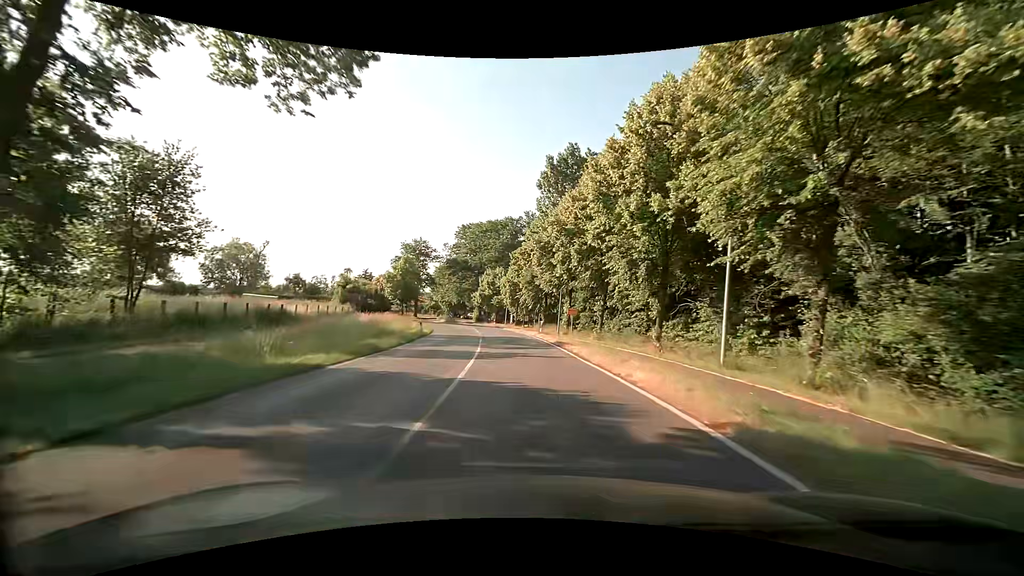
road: secondary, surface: asphalt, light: Day
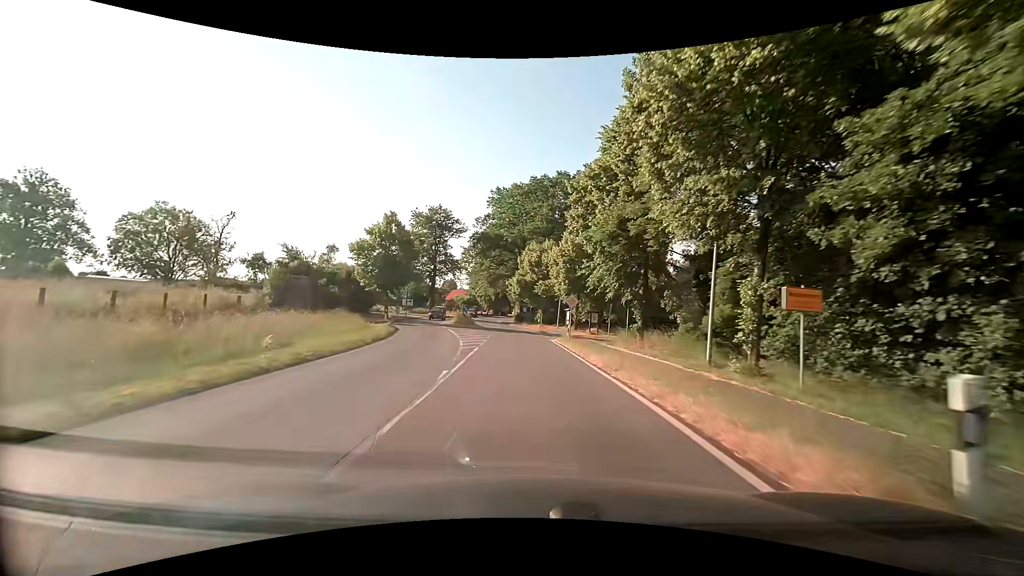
(-1.5, +33.0) m; -6°
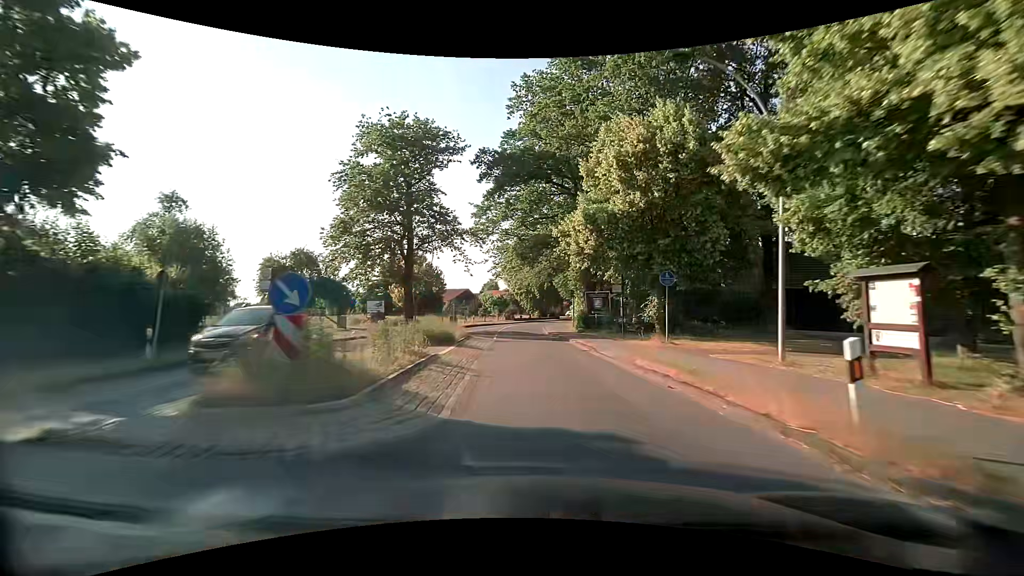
(-2.1, +40.5) m; -5°
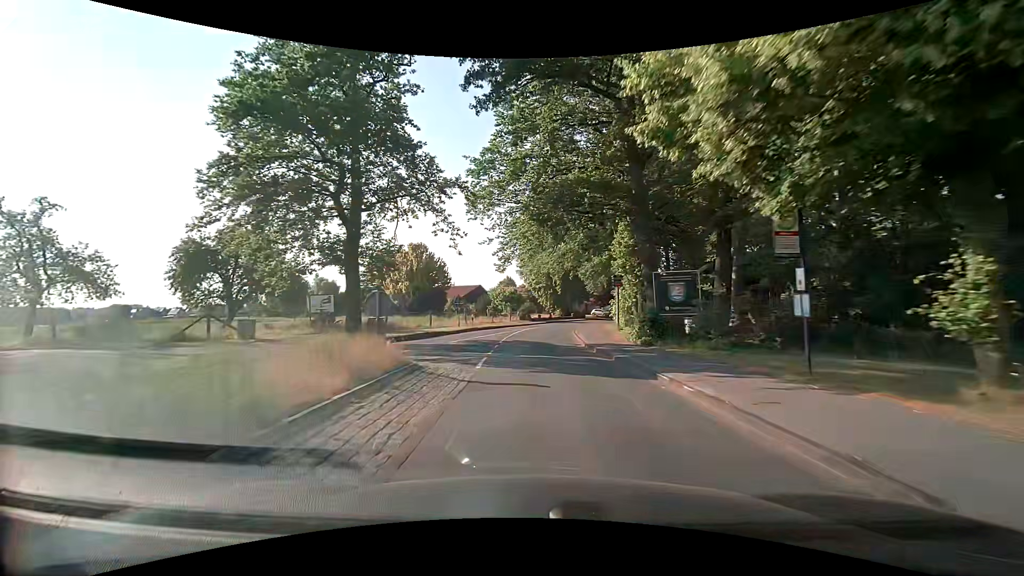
(-0.4, +15.8) m; -2°
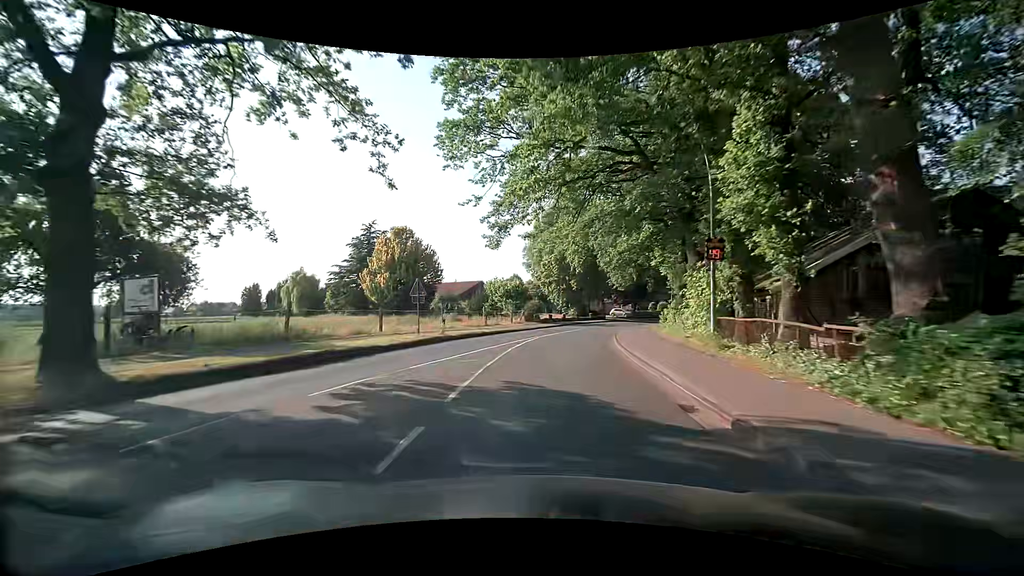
(-0.2, +15.3) m; -1°
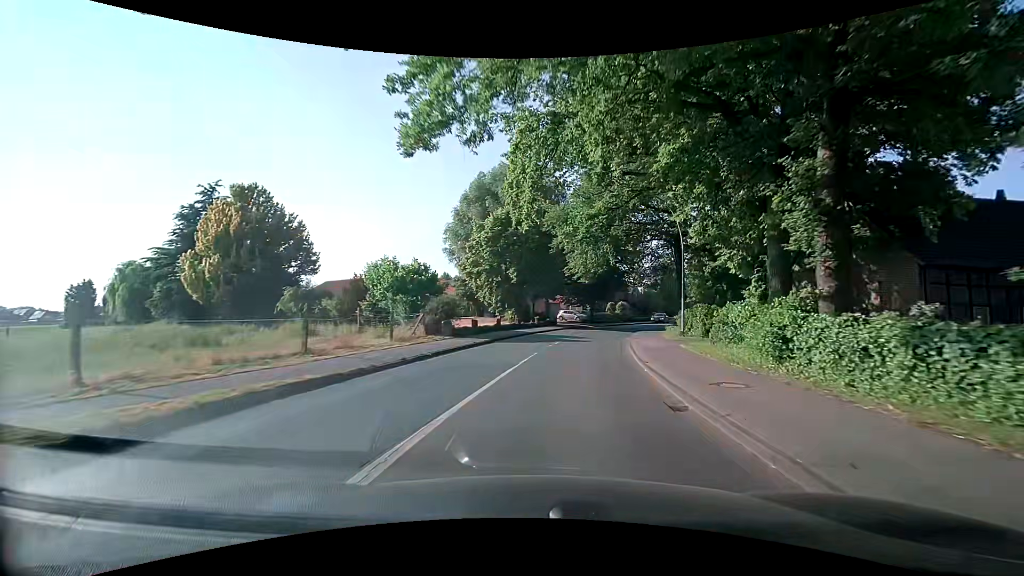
(+1.2, +22.2) m; +7°
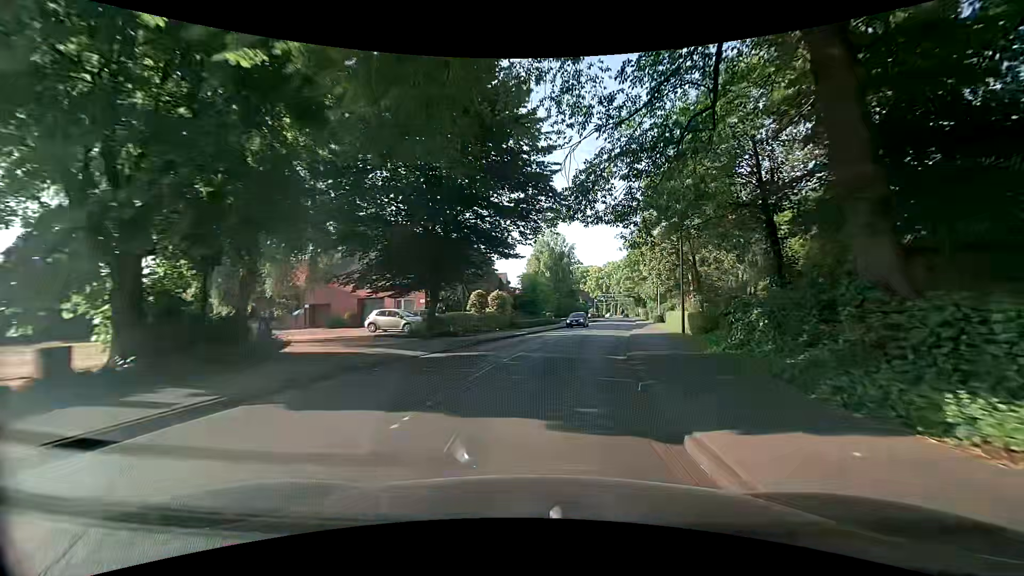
(+5.4, +37.1) m; +16°
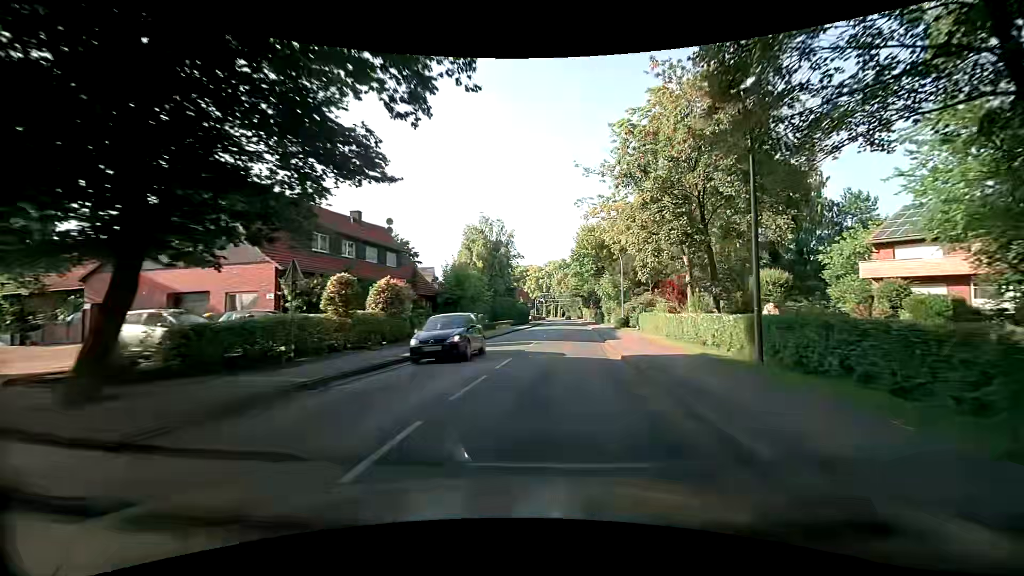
(+0.9, +15.2) m; +7°
(0, +10) (+1, +20) (+2, +30) (+3, +40) (+4, +50) (+4, +60) (+5, +70) (+6, +80) (+7, +90) (+7, +100) m
